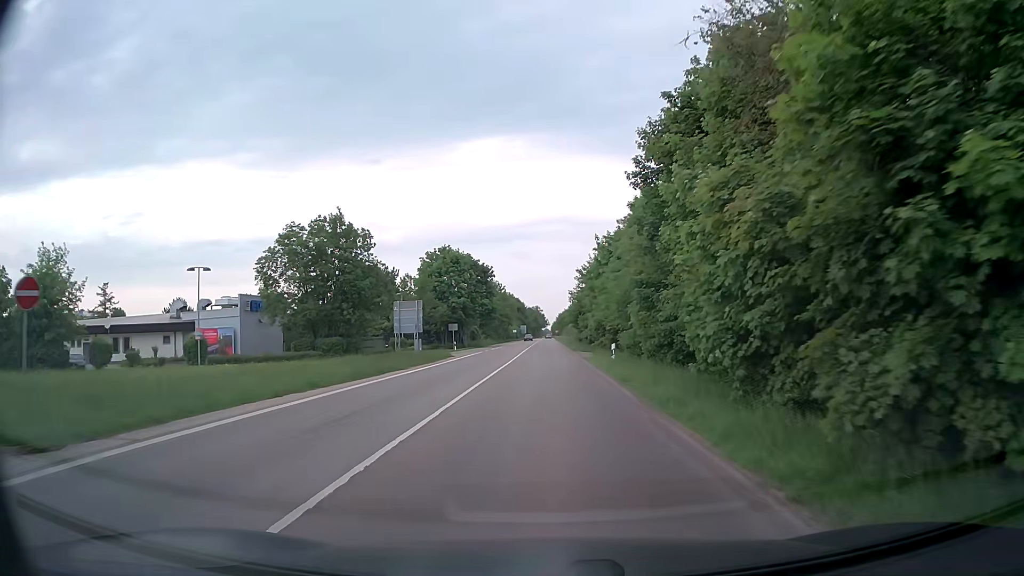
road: secondary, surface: asphalt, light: Day
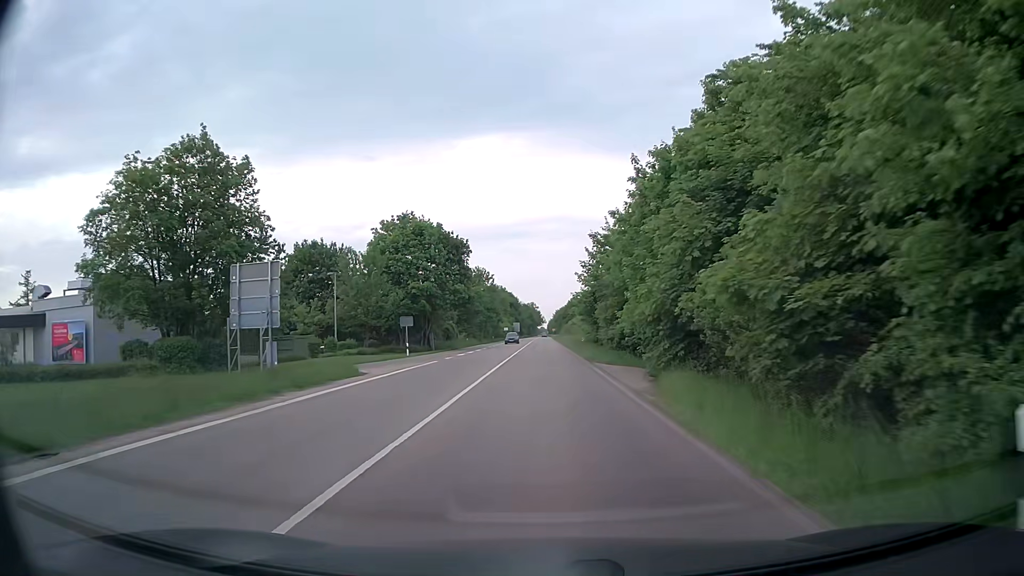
(+0.1, +23.3) m; +1°
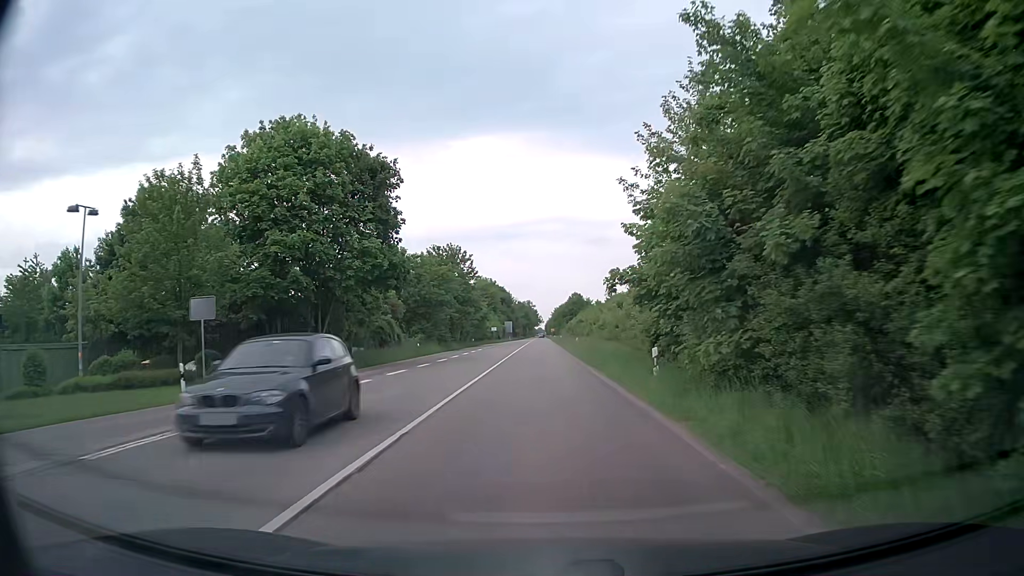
(-0.1, +31.2) m; 0°
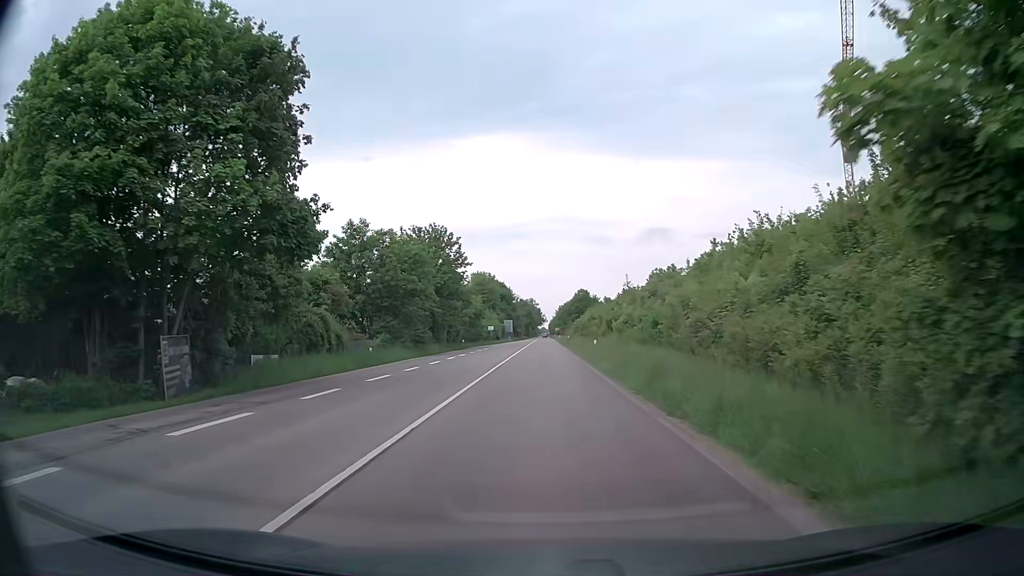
(-0.1, +15.6) m; -1°
(0, +10) (0, +20) (0, +30) (0, +40) (0, +50) (0, +60) (+1, +70) (+1, +80) (+1, +90) (+1, +100) m
